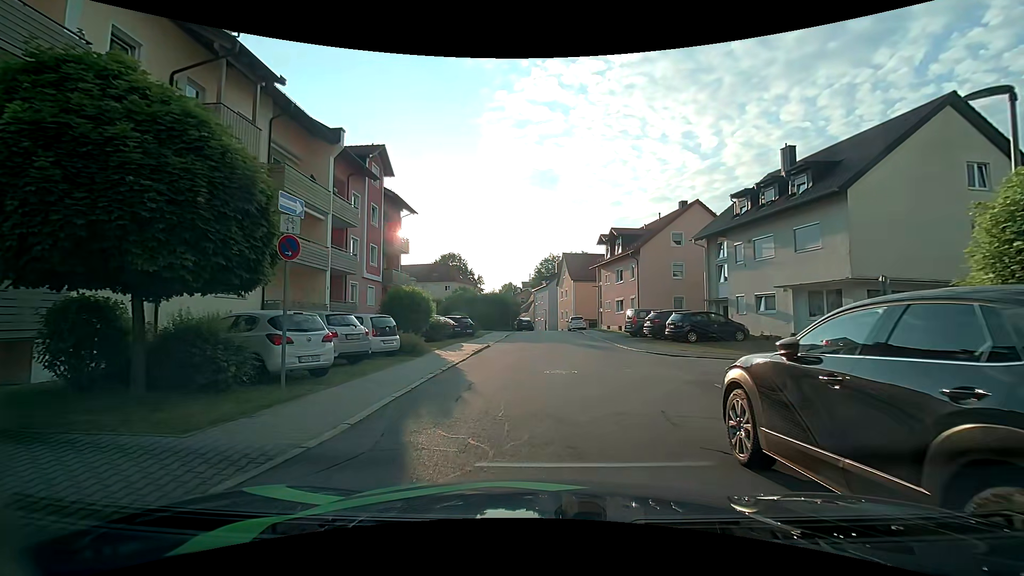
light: Day
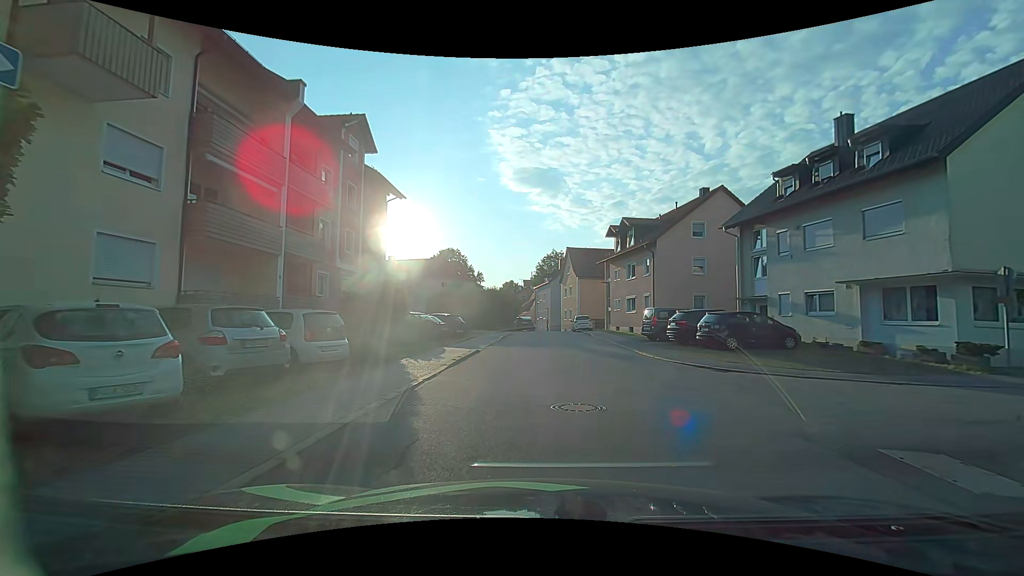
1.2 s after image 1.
(0.0, +4.8) m; +2°
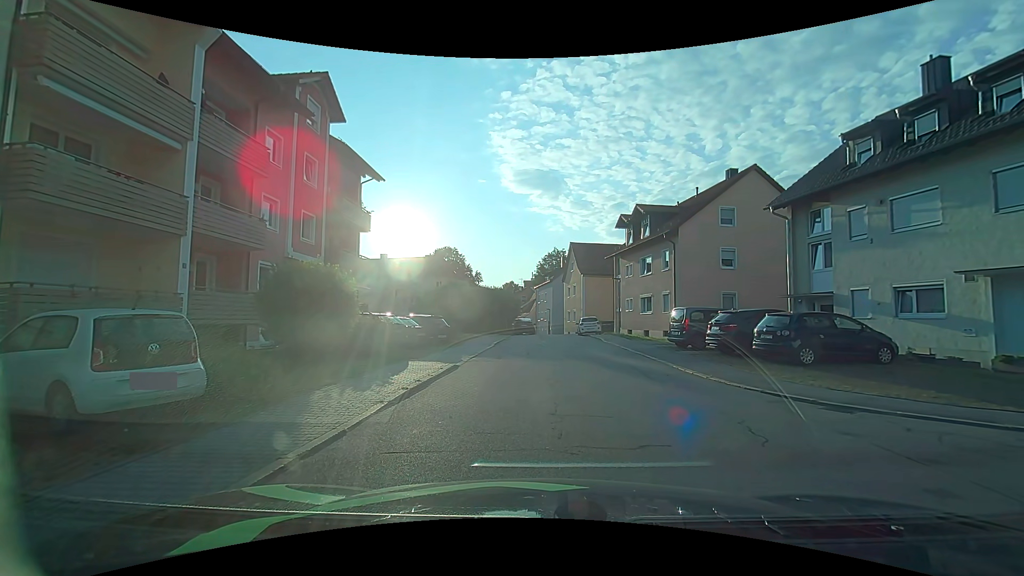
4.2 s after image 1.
(-0.1, +5.2) m; 0°
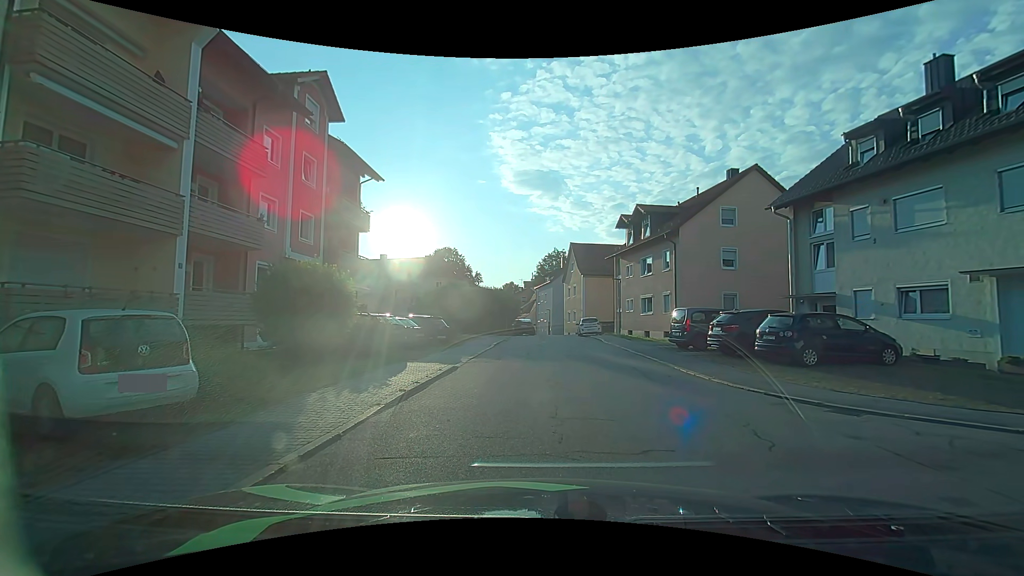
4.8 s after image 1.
(0.0, +0.2) m; 0°
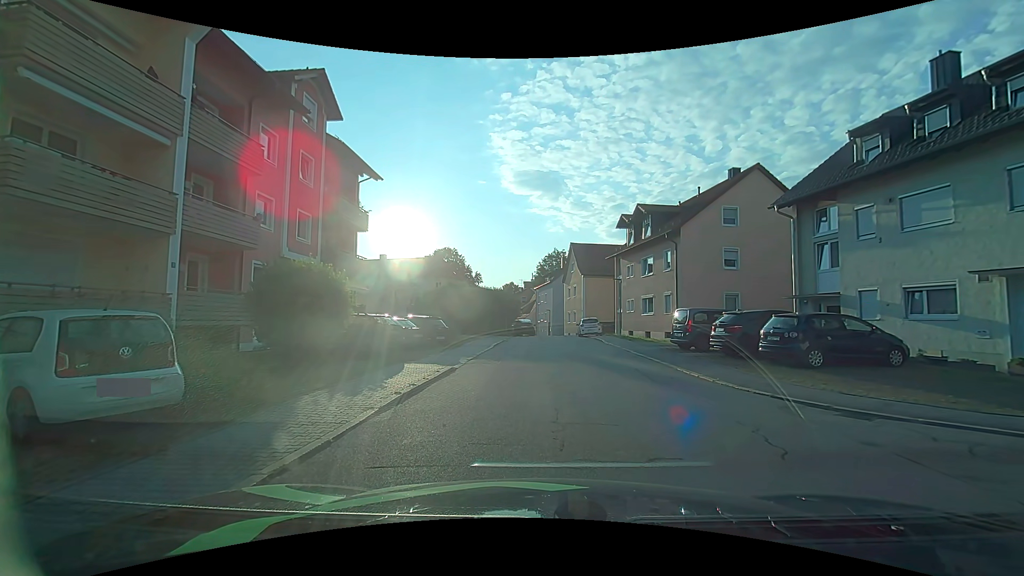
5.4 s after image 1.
(0.0, +0.3) m; 0°
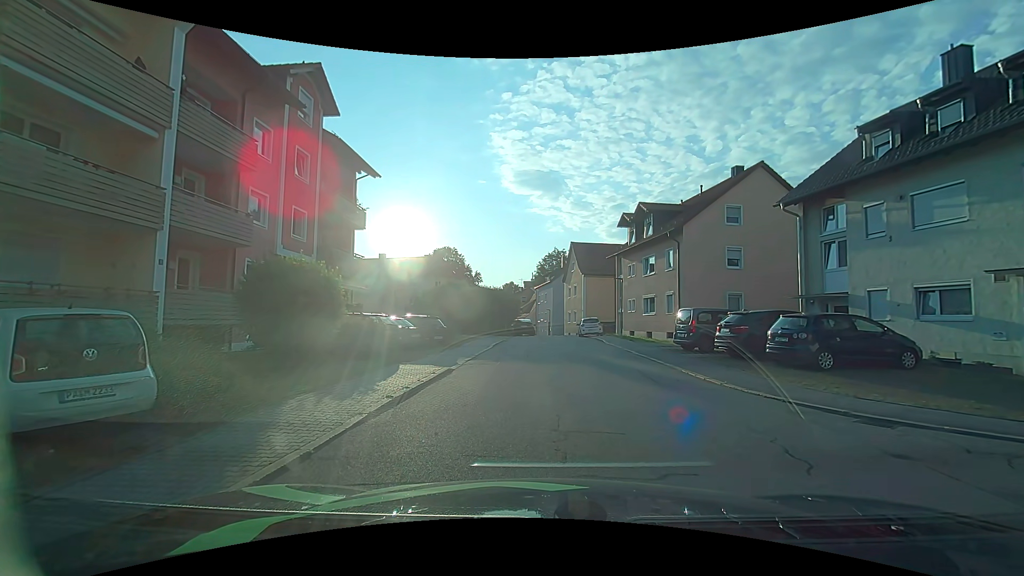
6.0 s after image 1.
(0.0, +0.5) m; 0°
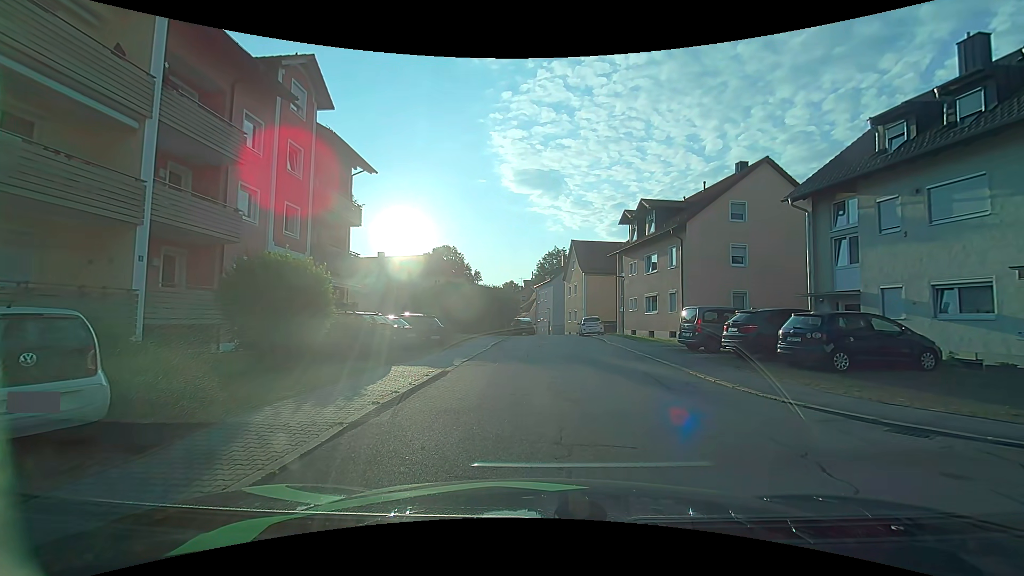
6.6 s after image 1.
(0.0, +0.7) m; +2°
